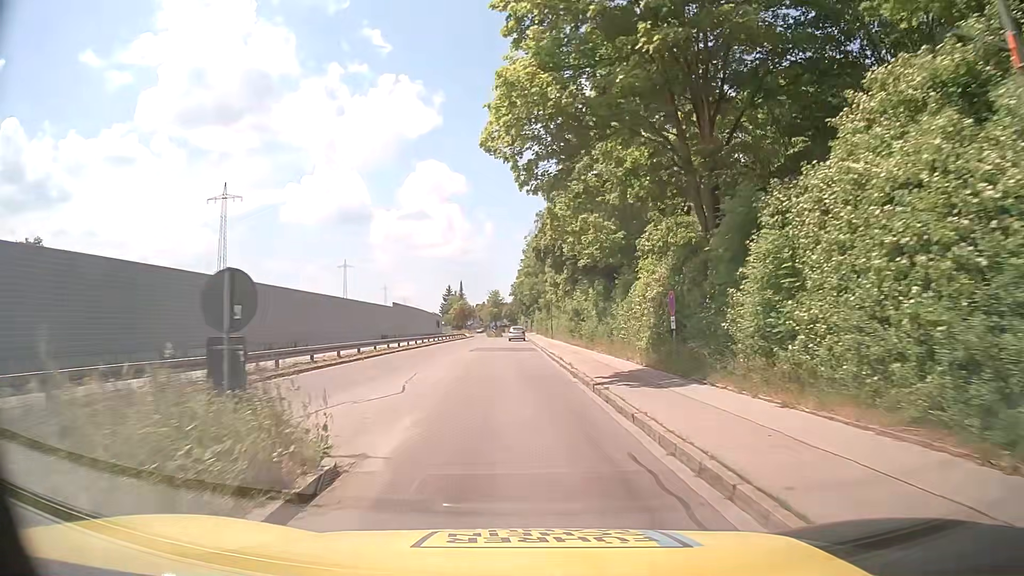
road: tertiary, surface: asphalt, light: Day
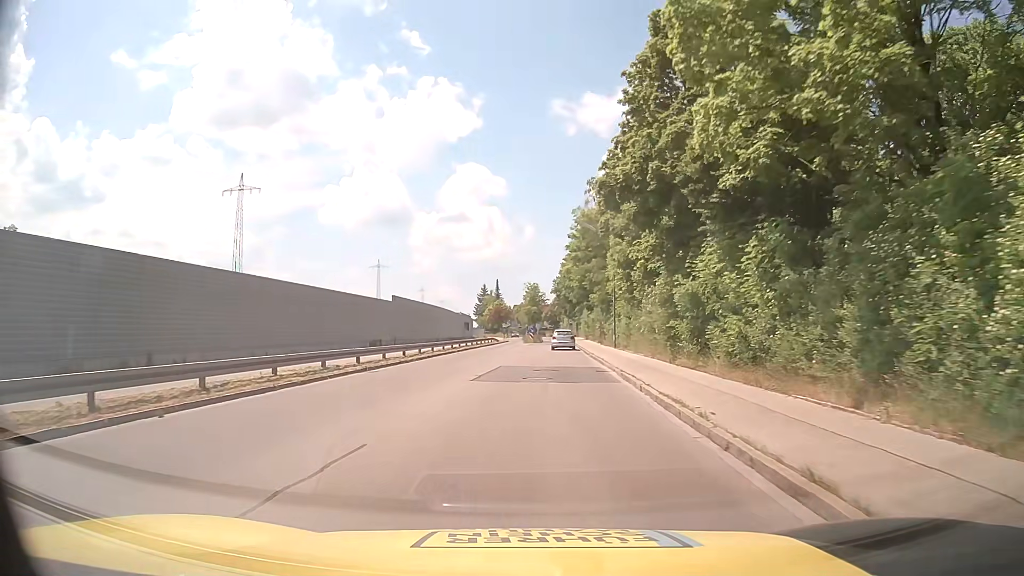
(-0.7, +20.4) m; -3°
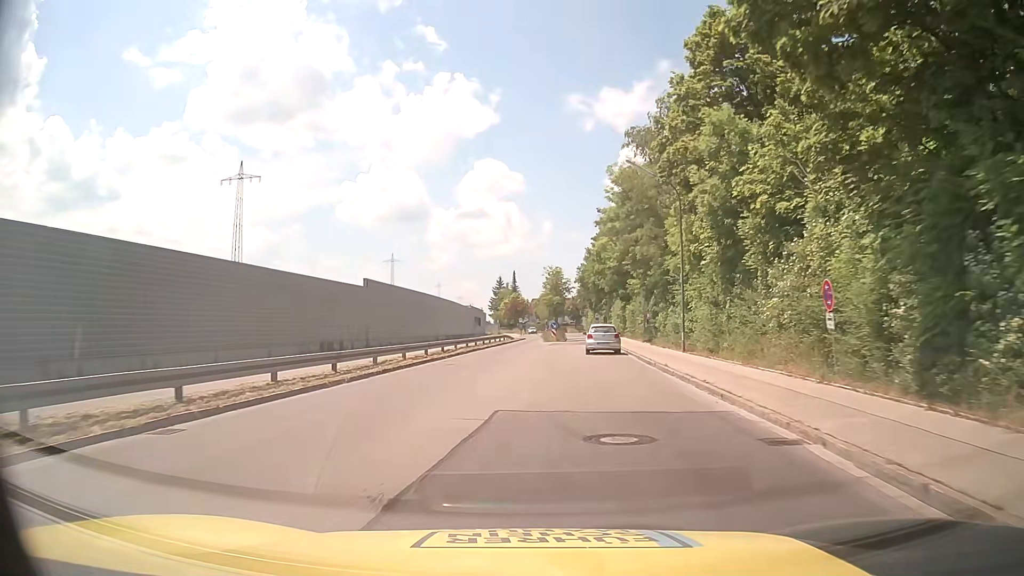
(-0.2, +15.0) m; -2°
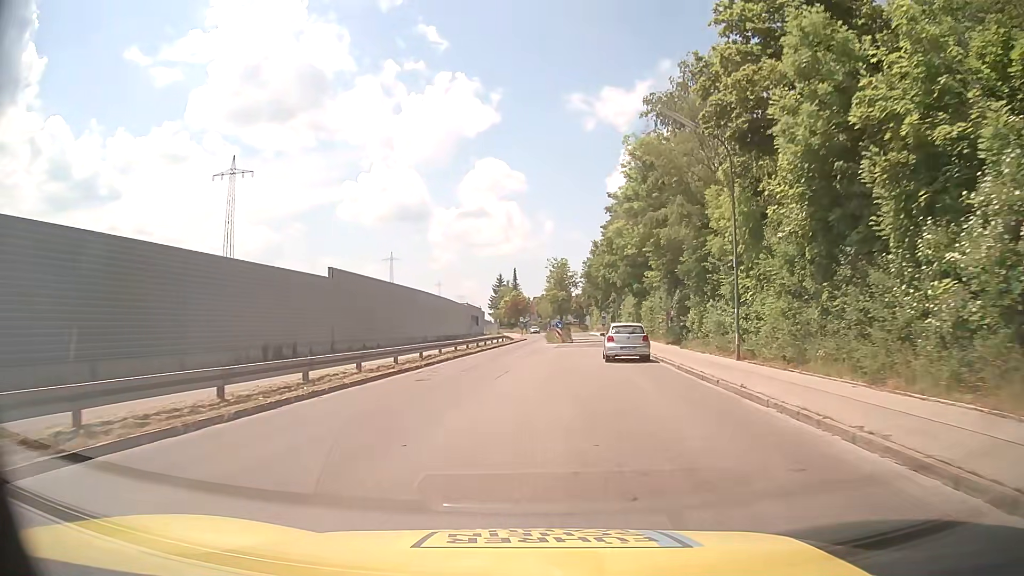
(0.0, +7.4) m; 0°
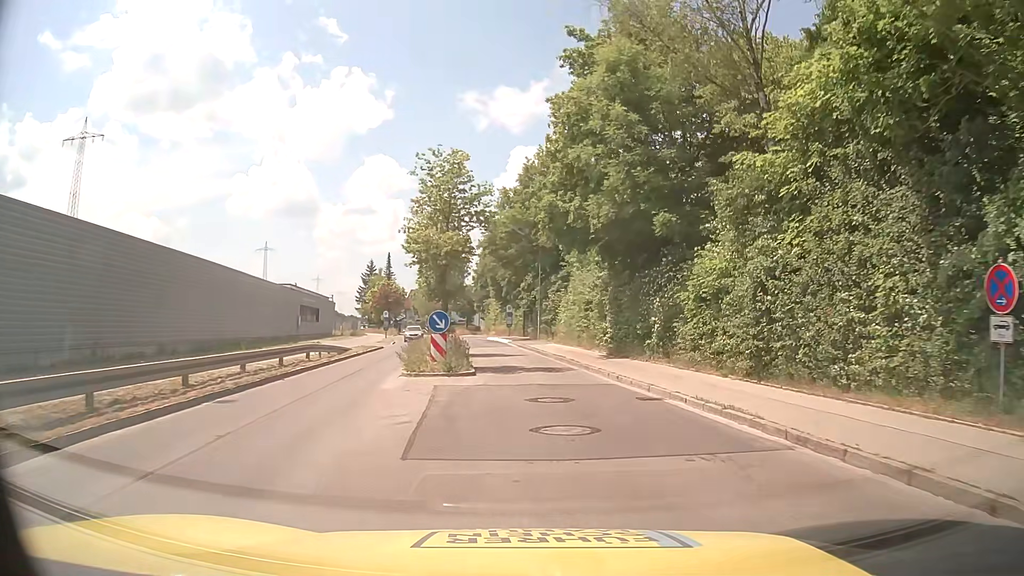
(+1.1, +33.7) m; +10°
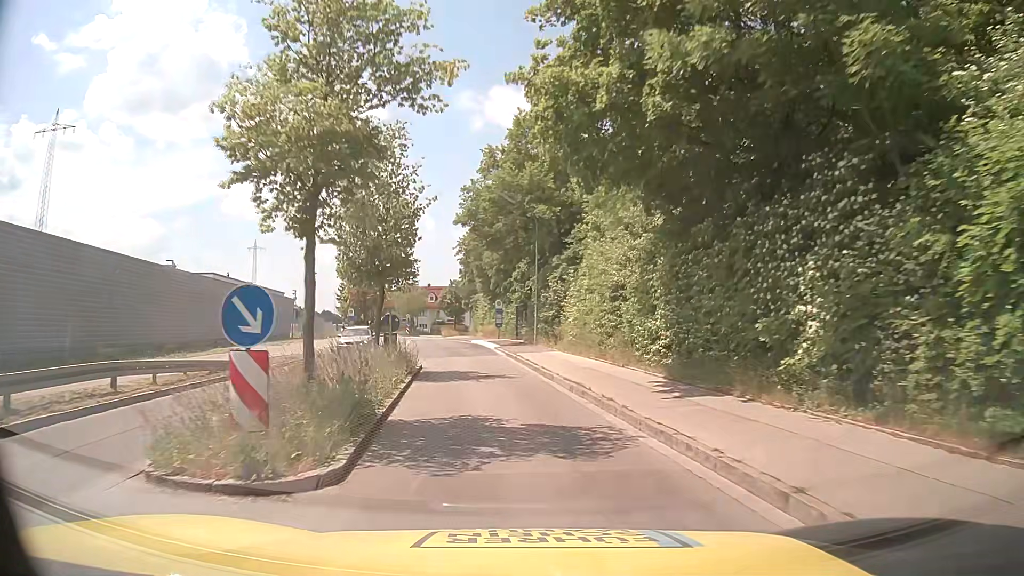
(+0.2, +12.5) m; +1°
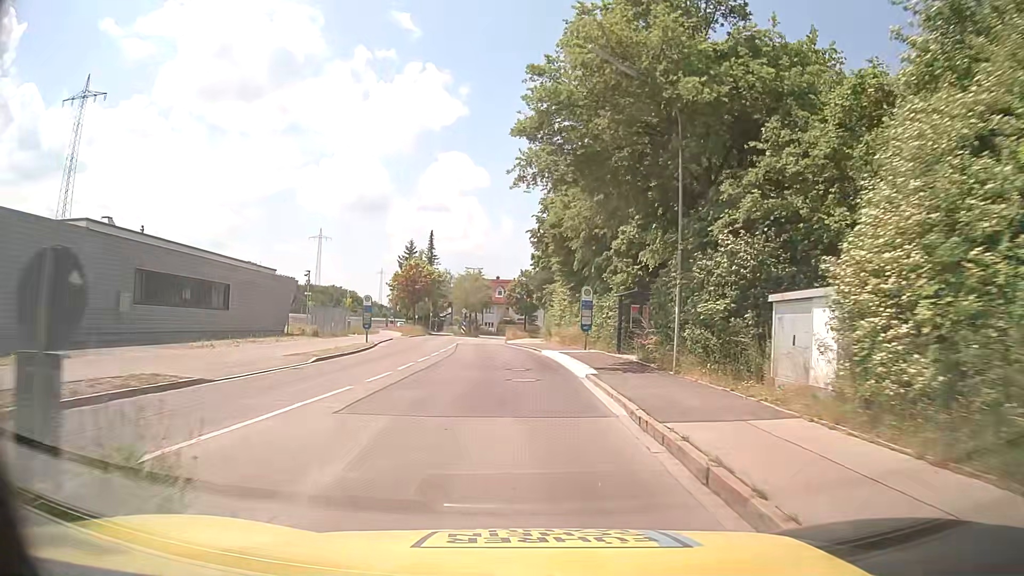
(-1.3, +18.9) m; -7°
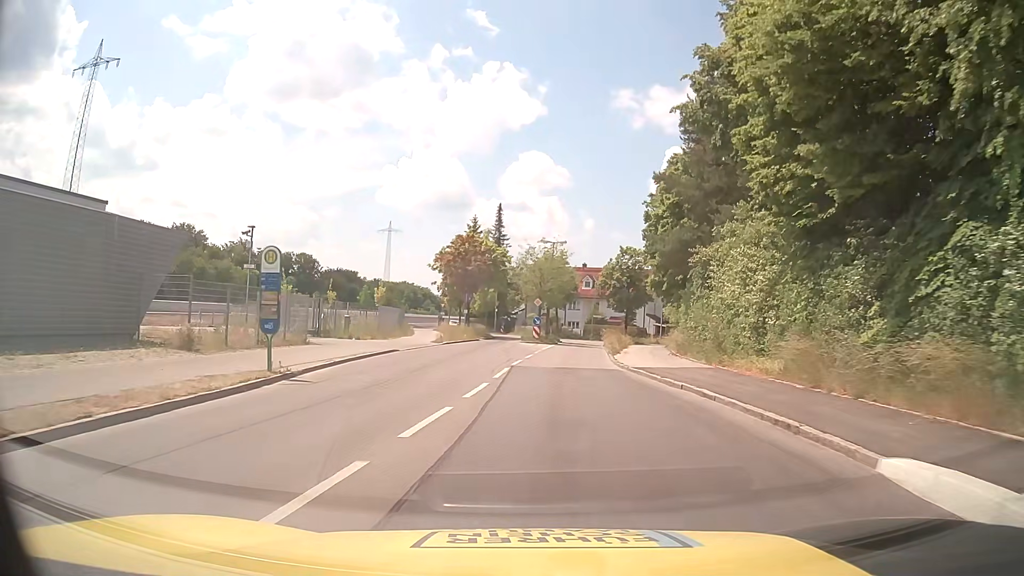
(-1.4, +25.9) m; -6°
(0, +10) (+1, +20) (+2, +30) (+3, +40) (+4, +50) (+5, +60) (+4, +70) (0, +79) (-7, +86) (-12, +95) m
